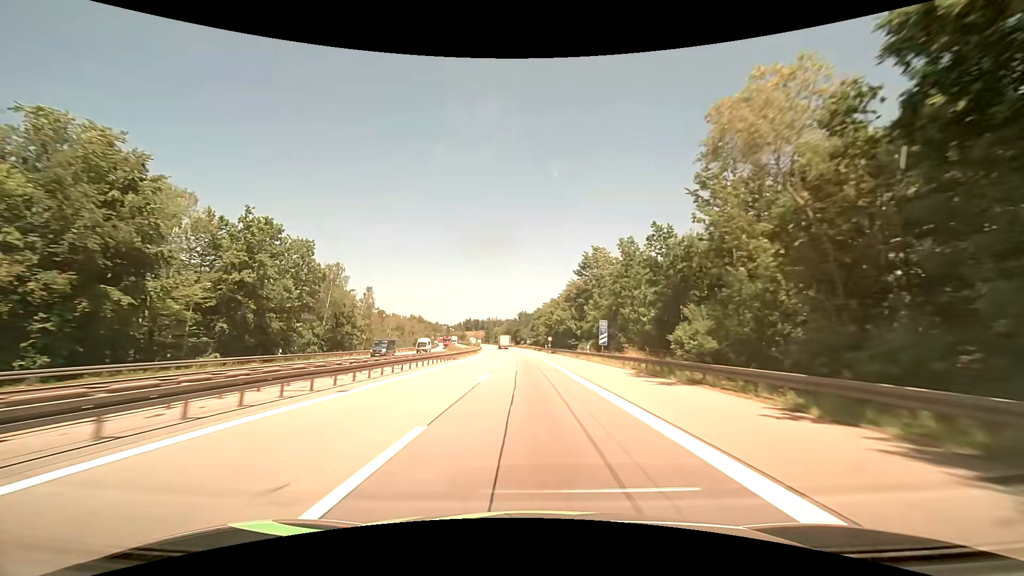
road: motorway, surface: asphalt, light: Day
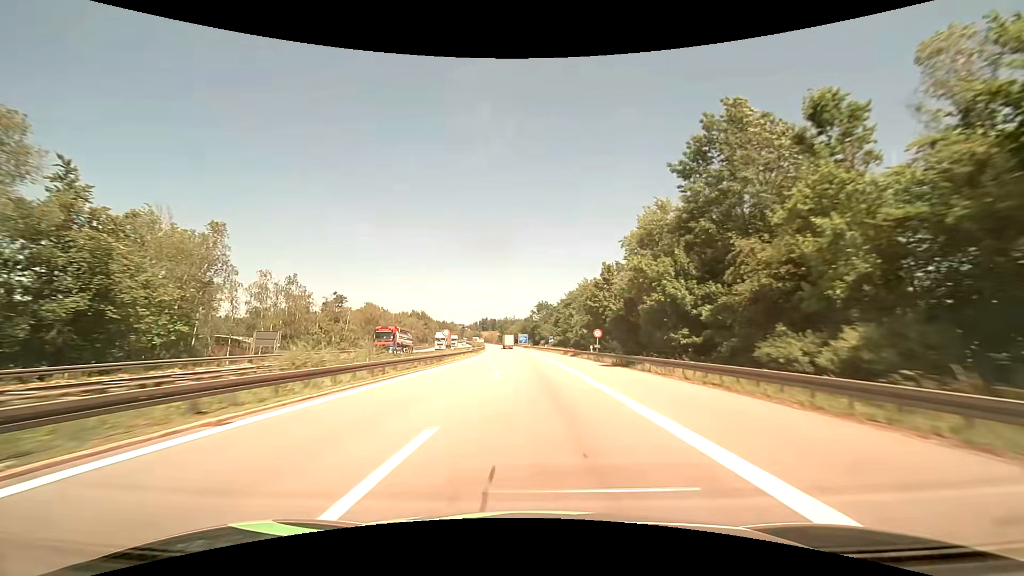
(-1.1, +47.3) m; -2°
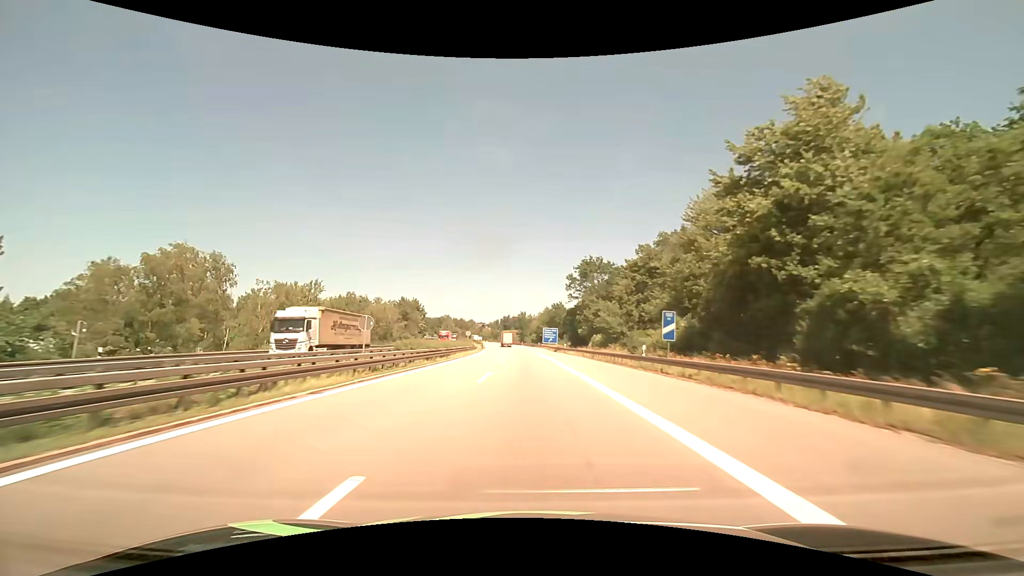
(-1.8, +75.8) m; -3°
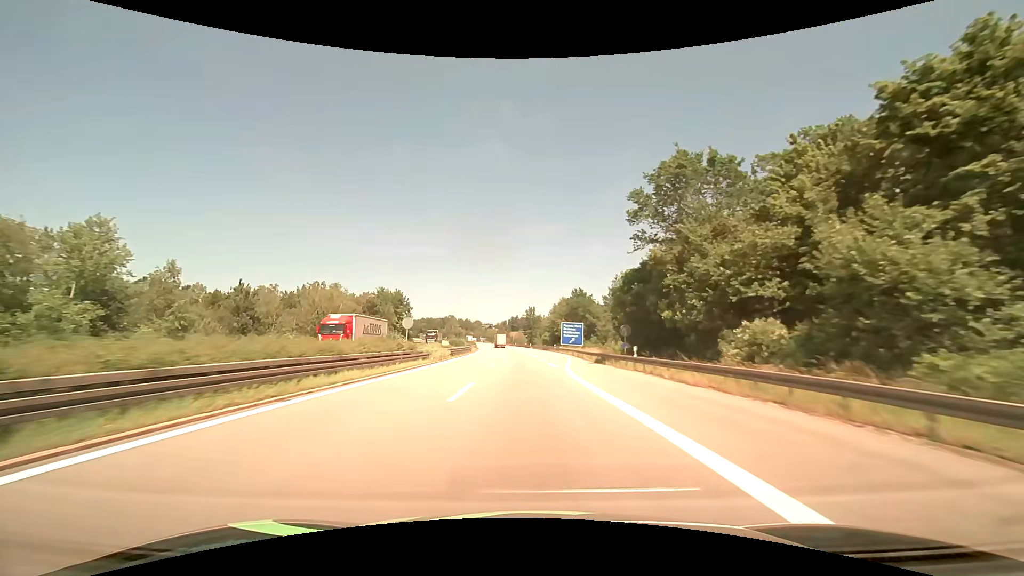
(-0.5, +41.7) m; -1°
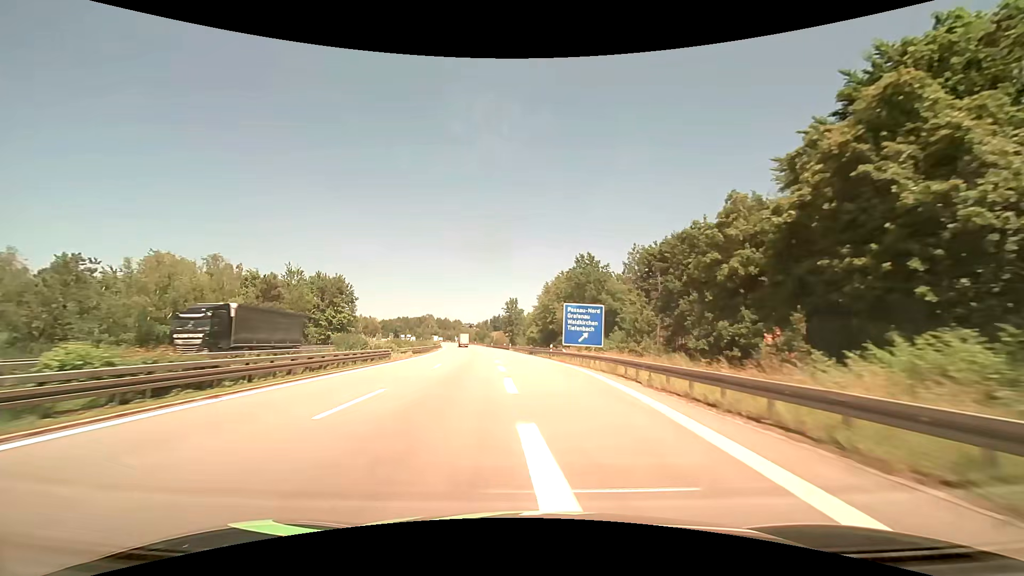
(+0.5, +38.8) m; +2°
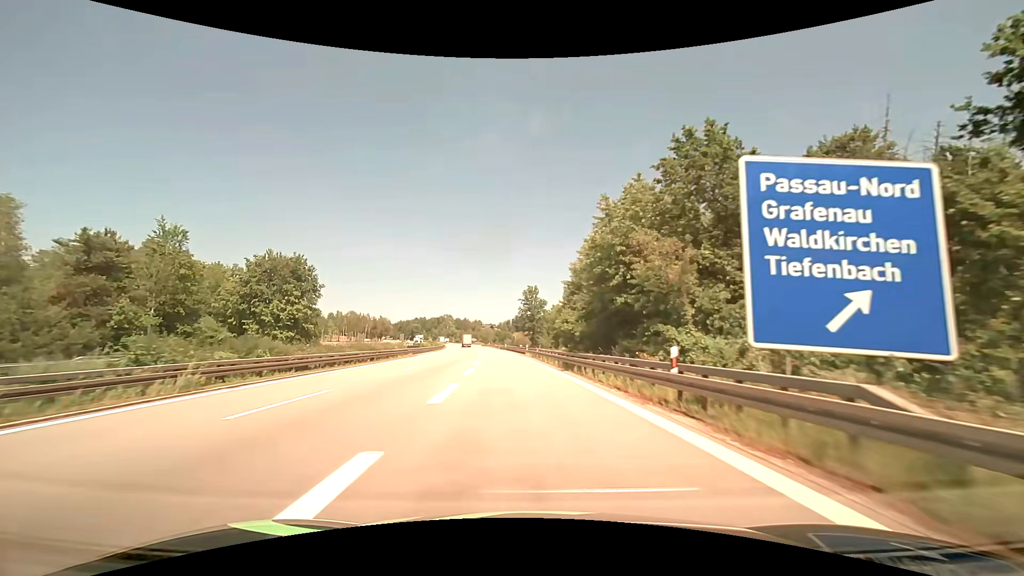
(-0.4, +35.8) m; -2°
(0, +10) (-1, +20) (-1, +30) (-2, +40) (-3, +50) (-4, +60) (-5, +70) (-6, +80) (-7, +90) (-9, +100) m
